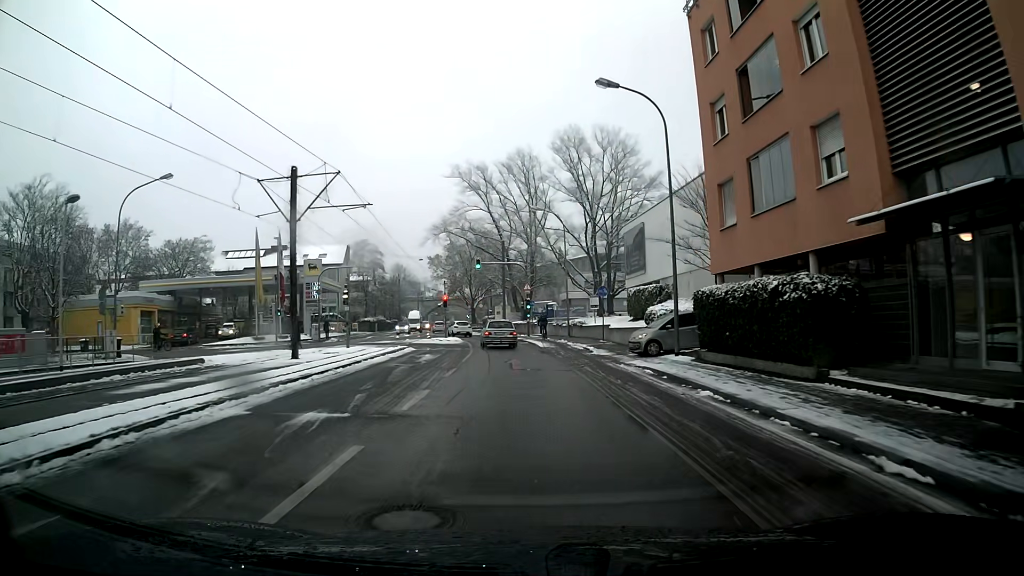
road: secondary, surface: asphalt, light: Day
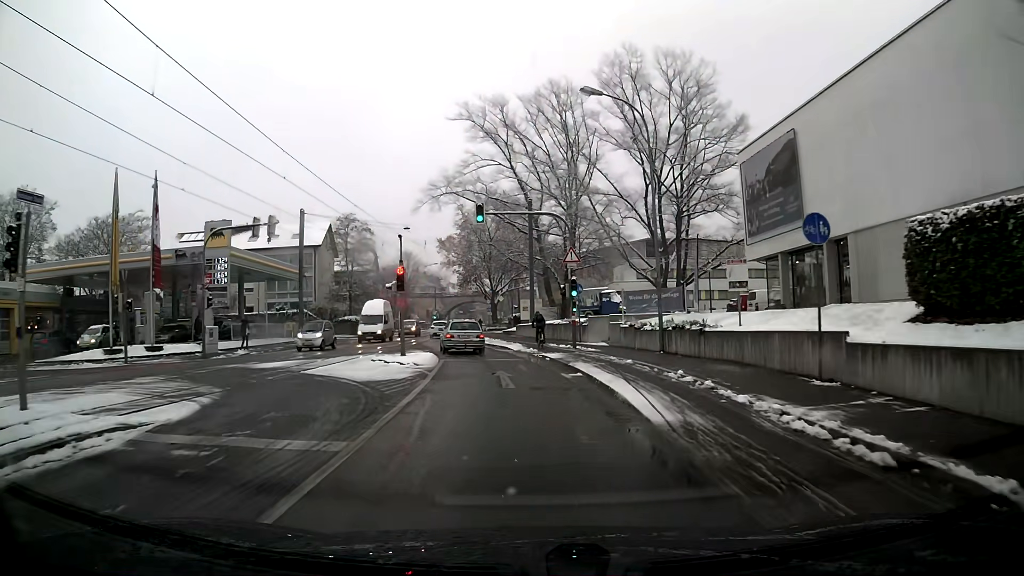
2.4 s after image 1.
(-0.3, +25.5) m; -2°
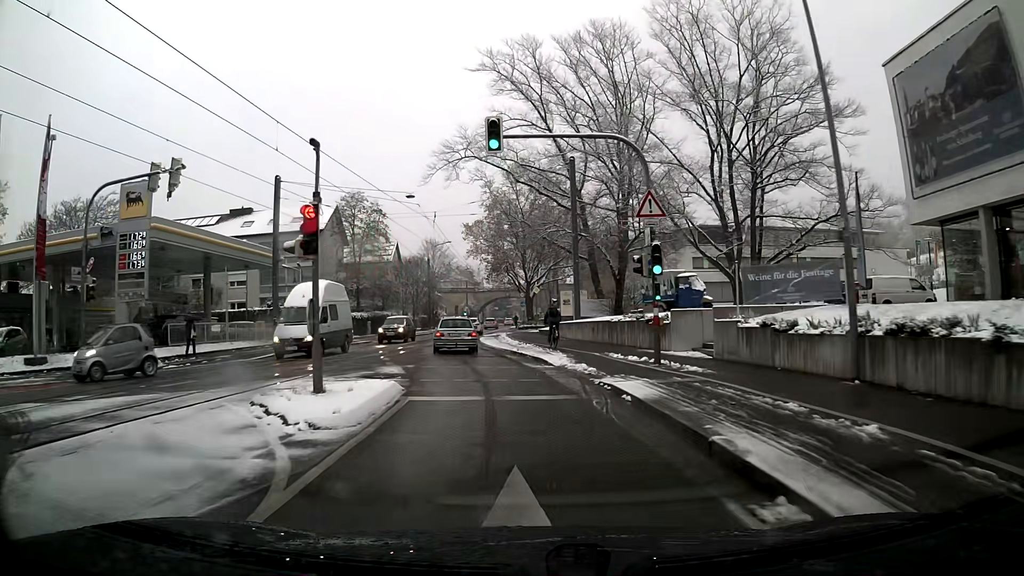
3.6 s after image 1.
(-0.4, +12.3) m; -5°
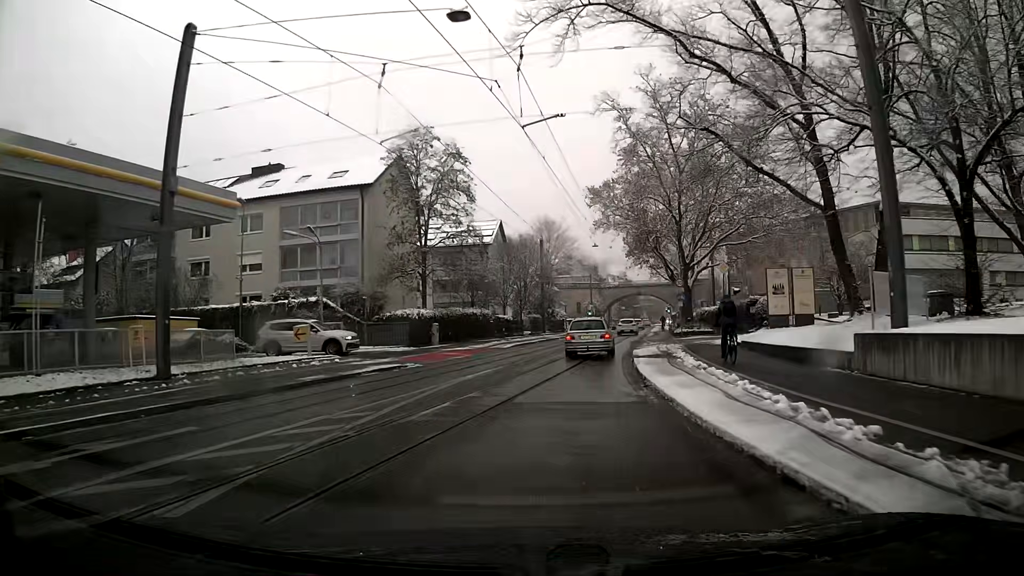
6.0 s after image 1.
(-2.1, +23.9) m; -8°
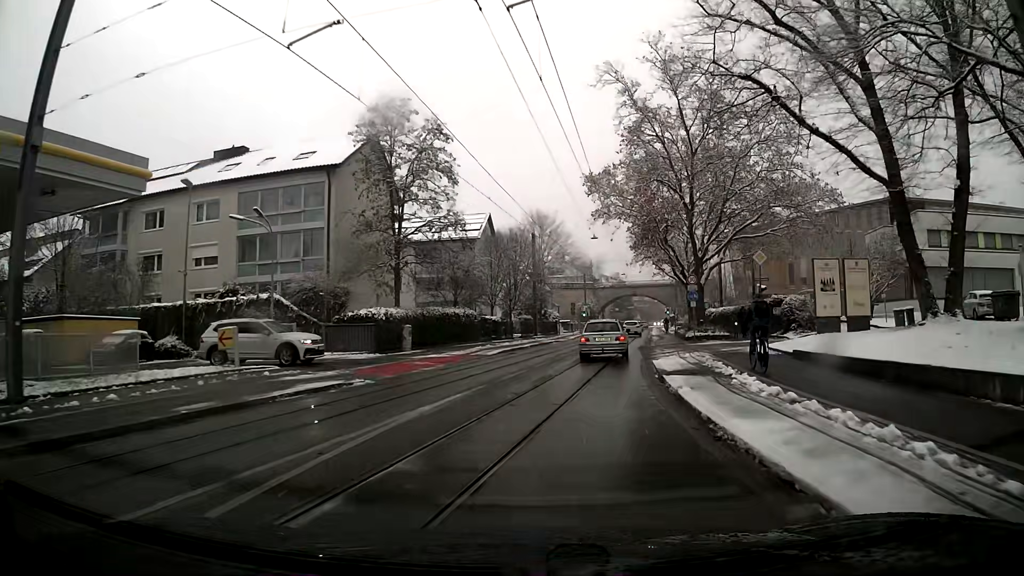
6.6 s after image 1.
(+0.1, +6.0) m; +2°
(0, +10) (+1, +20) (+3, +30) (+4, +40) (+6, +50) (+8, +59) (+9, +69) (+11, +79) (+12, +89) (+14, +99) m
